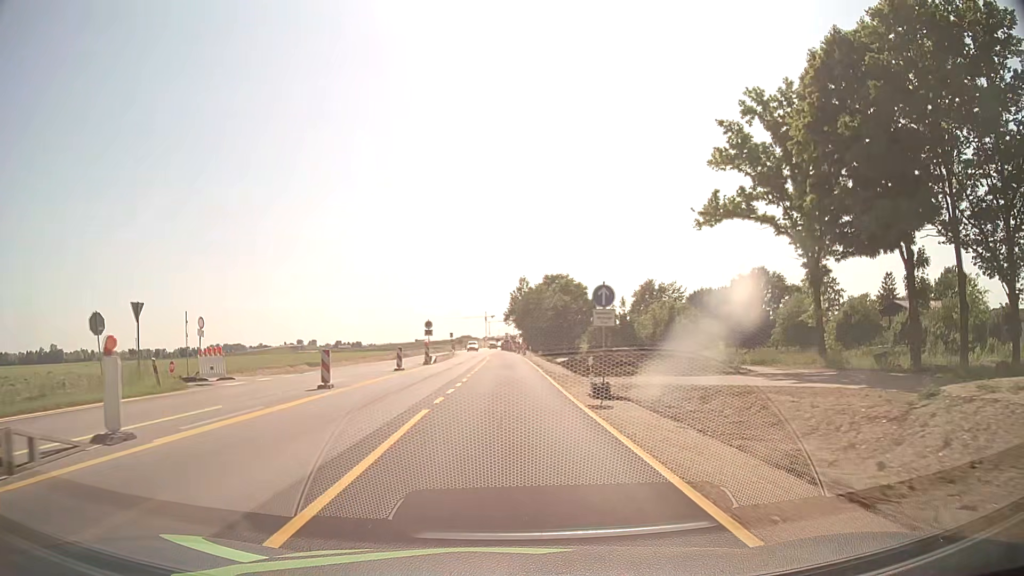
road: unclassified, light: Day
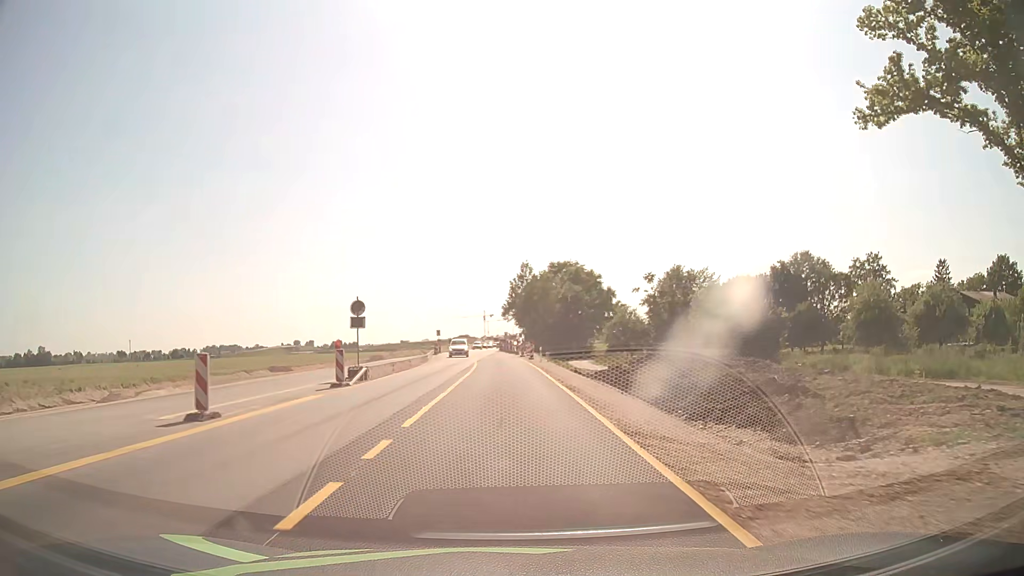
(0.0, +23.0) m; 0°
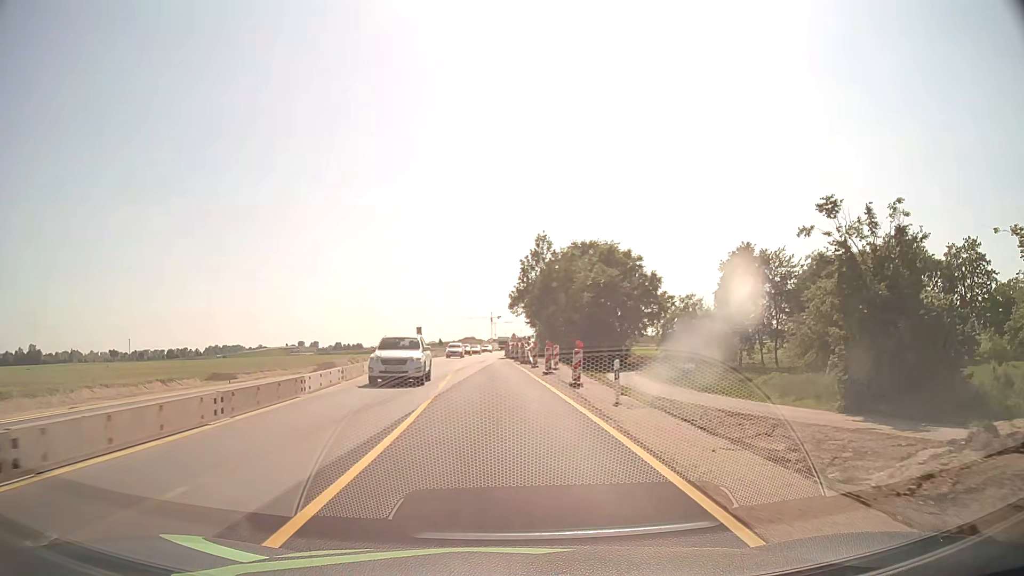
(-0.1, +30.6) m; -1°
(0, +10) (0, +20) (-1, +30) (-1, +40) (-1, +50) (-2, +60) (-2, +70) (-2, +80) (-2, +90) (-2, +100) m
